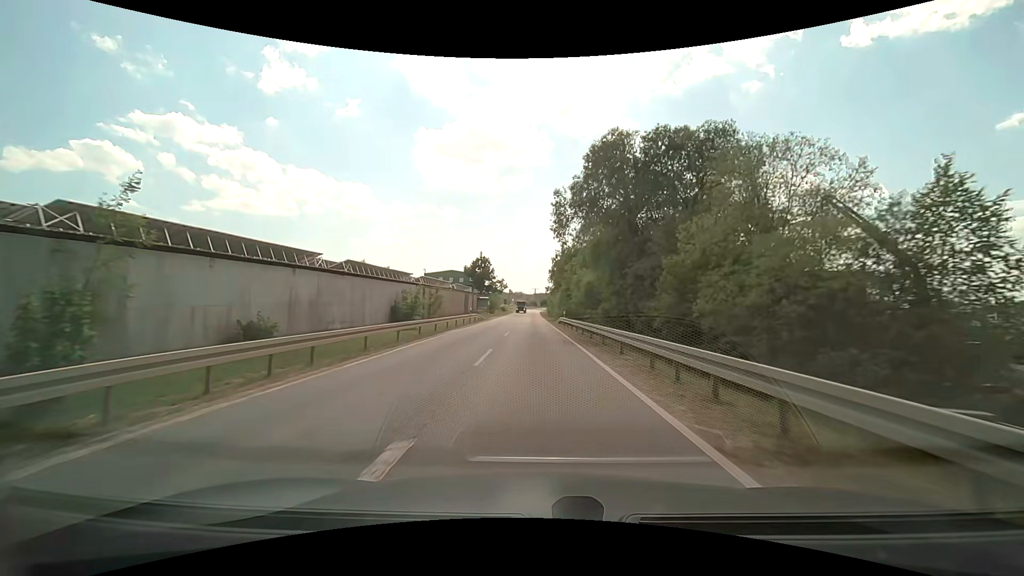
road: tertiary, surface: asphalt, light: Day
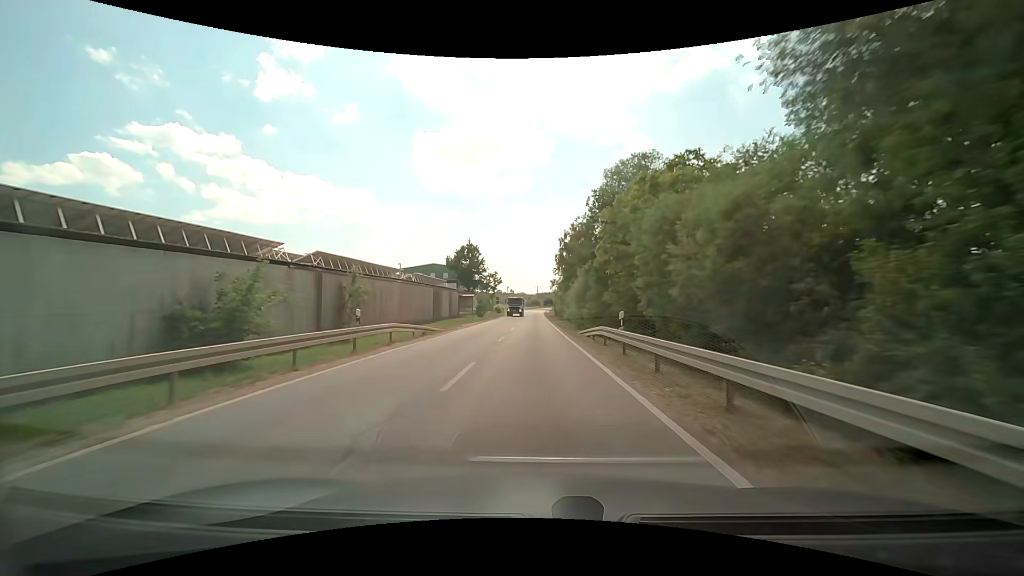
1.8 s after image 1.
(-0.2, +28.8) m; 0°
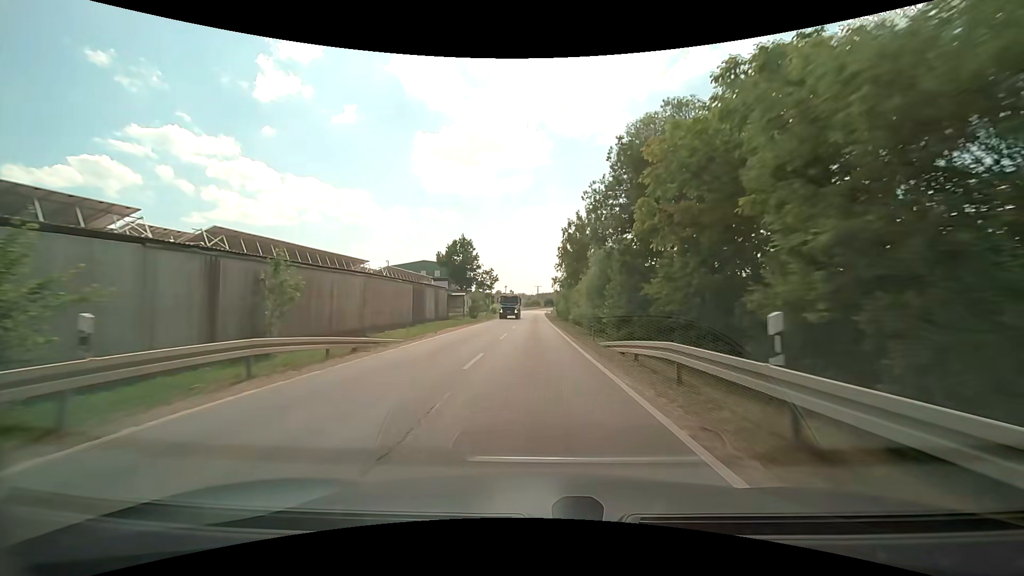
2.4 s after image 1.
(-0.1, +9.8) m; 0°
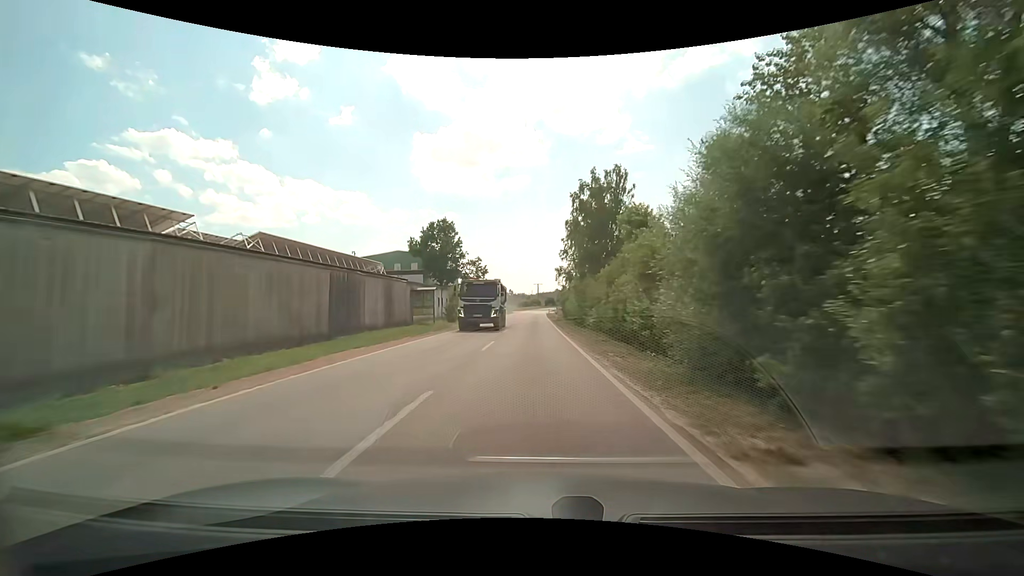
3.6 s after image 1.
(+0.1, +20.0) m; 0°
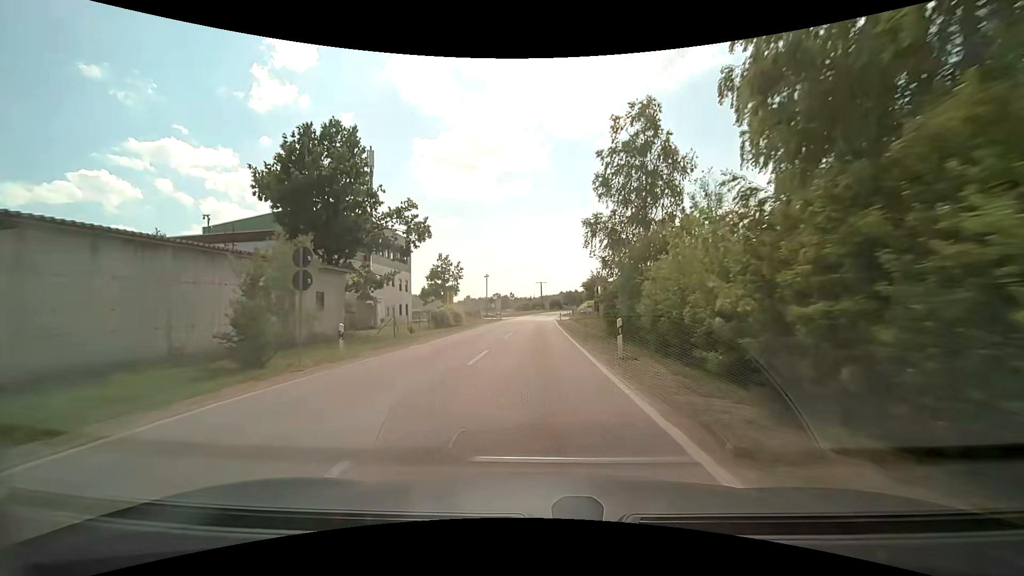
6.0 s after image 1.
(-0.3, +40.8) m; -1°
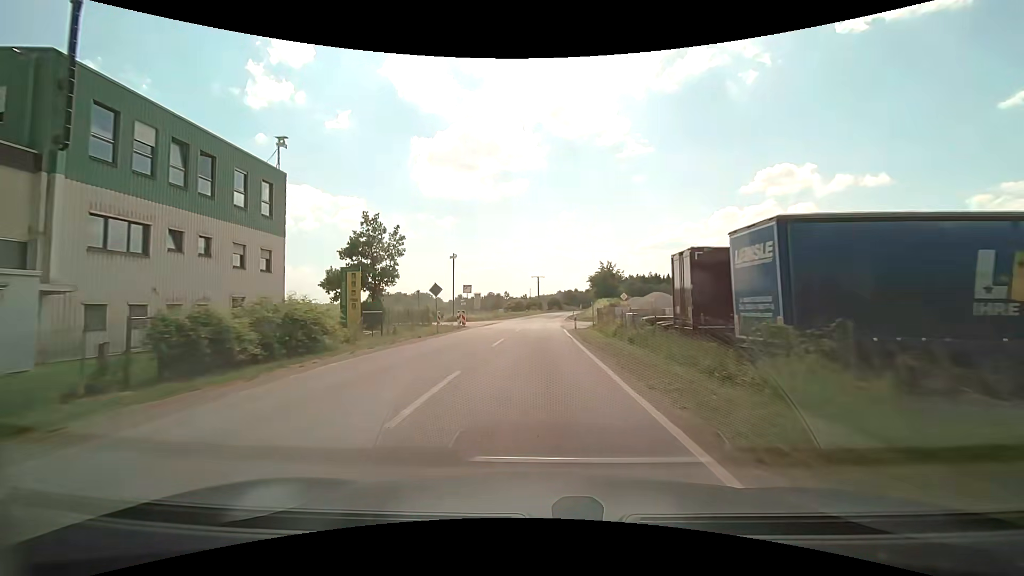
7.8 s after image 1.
(+0.2, +31.0) m; +1°
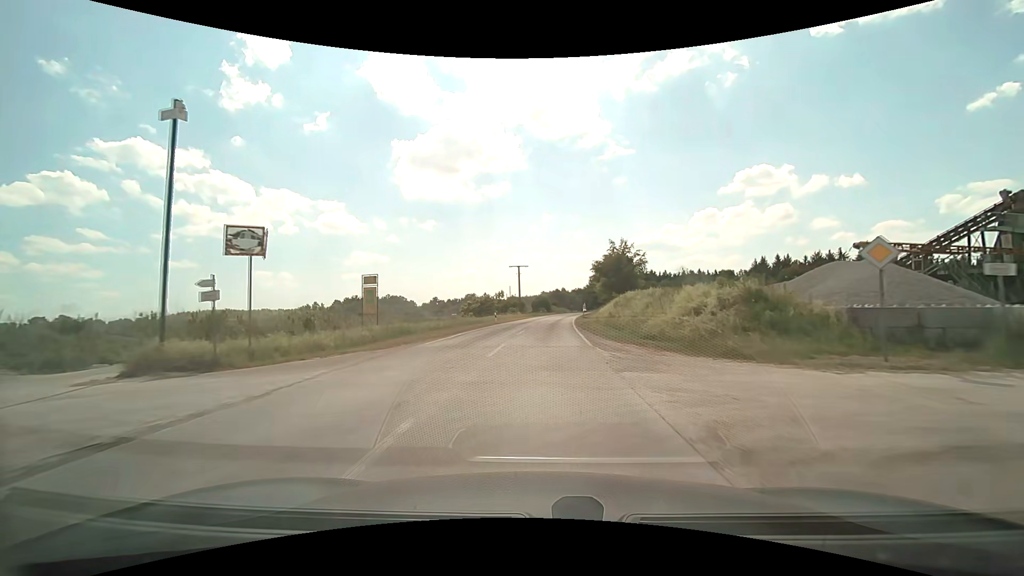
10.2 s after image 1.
(+0.4, +40.8) m; +2°
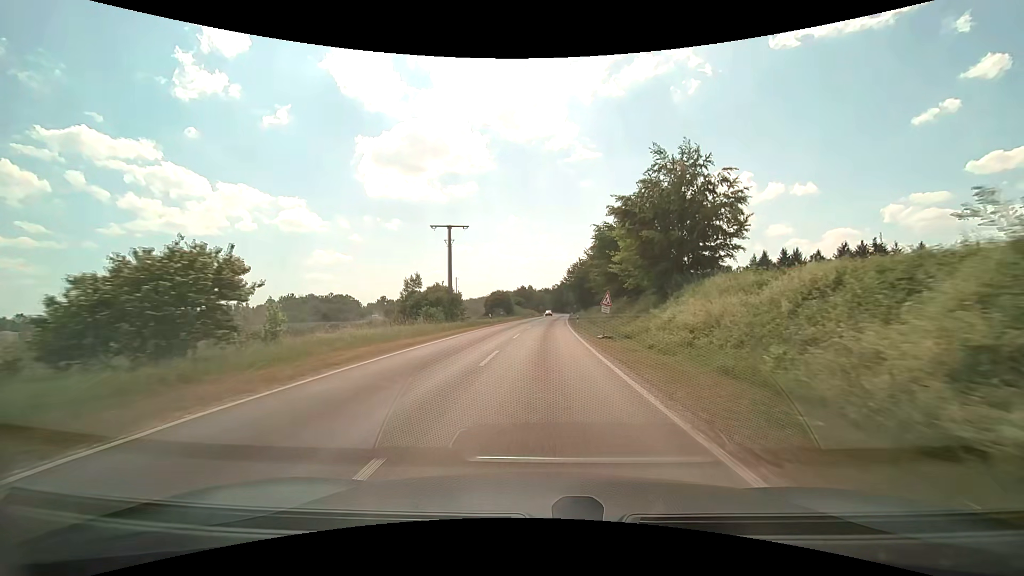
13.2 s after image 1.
(+1.5, +49.8) m; +4°
(0, +10) (0, +20) (0, +30) (+1, +40) (+1, +50) (+2, +60) (+3, +70) (+3, +80) (+4, +90) (+4, +100) m
